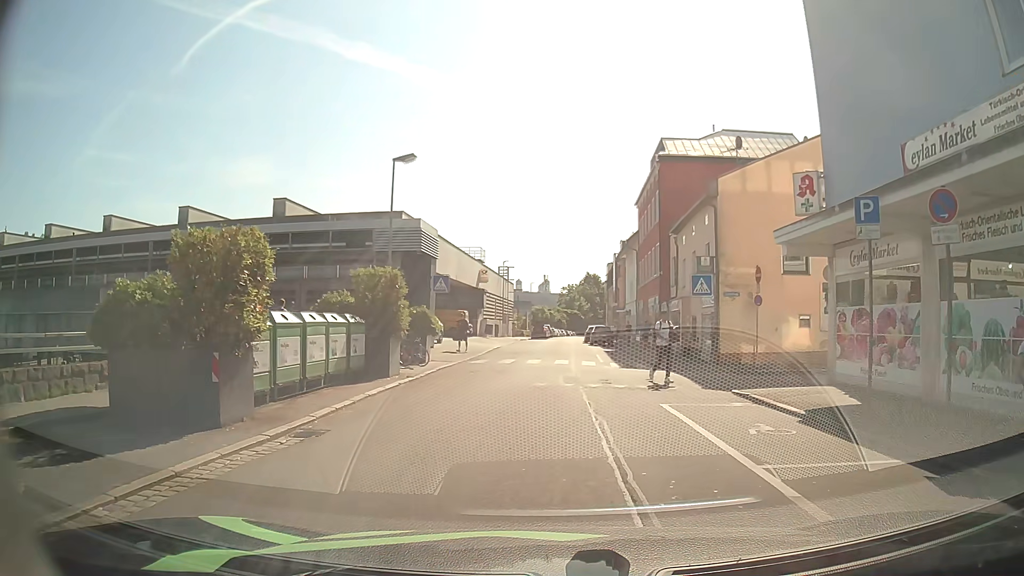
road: residential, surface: asphalt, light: Day
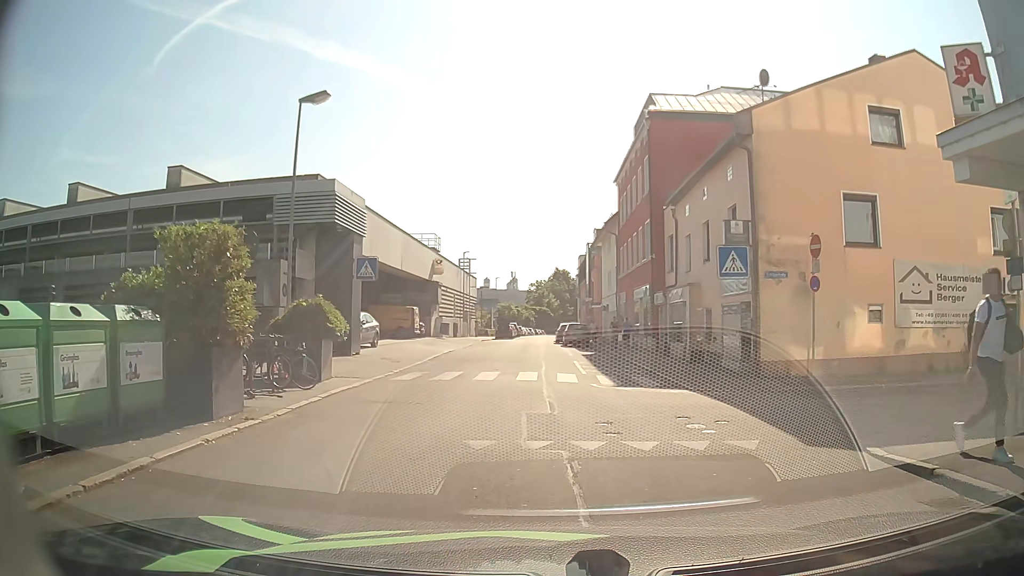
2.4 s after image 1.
(0.0, +7.8) m; +1°
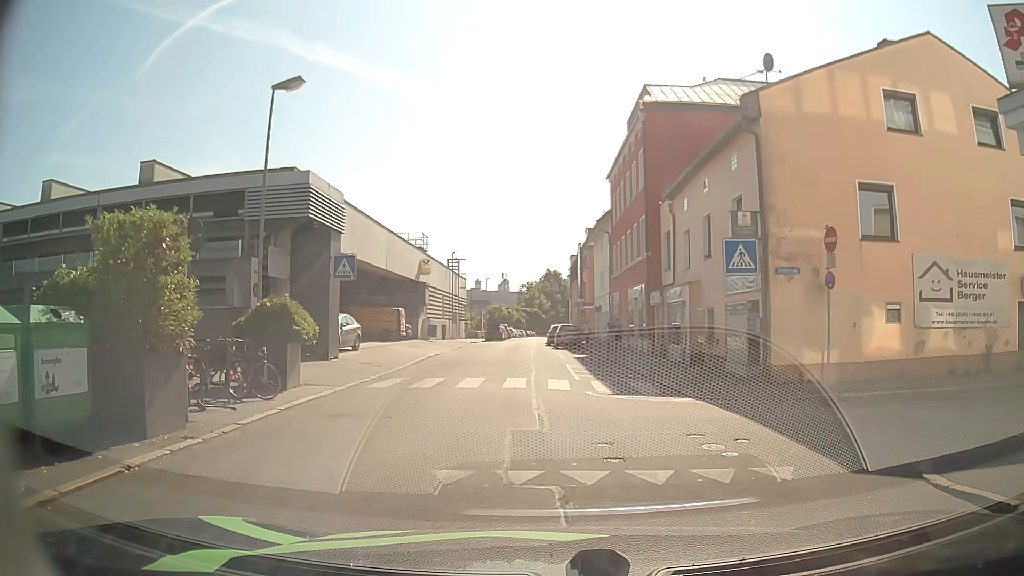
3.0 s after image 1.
(0.0, +1.5) m; +1°
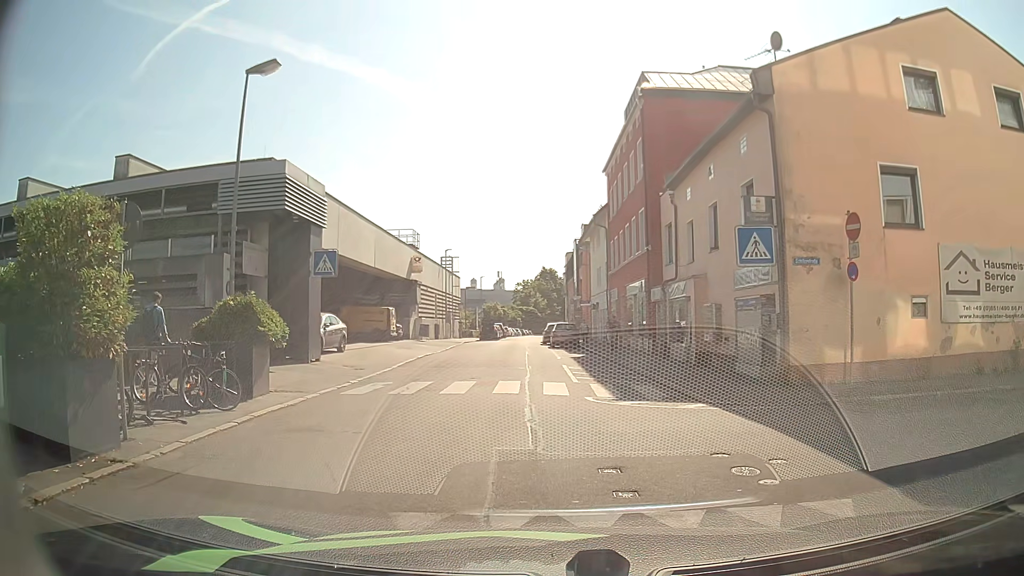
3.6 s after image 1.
(0.0, +1.5) m; 0°
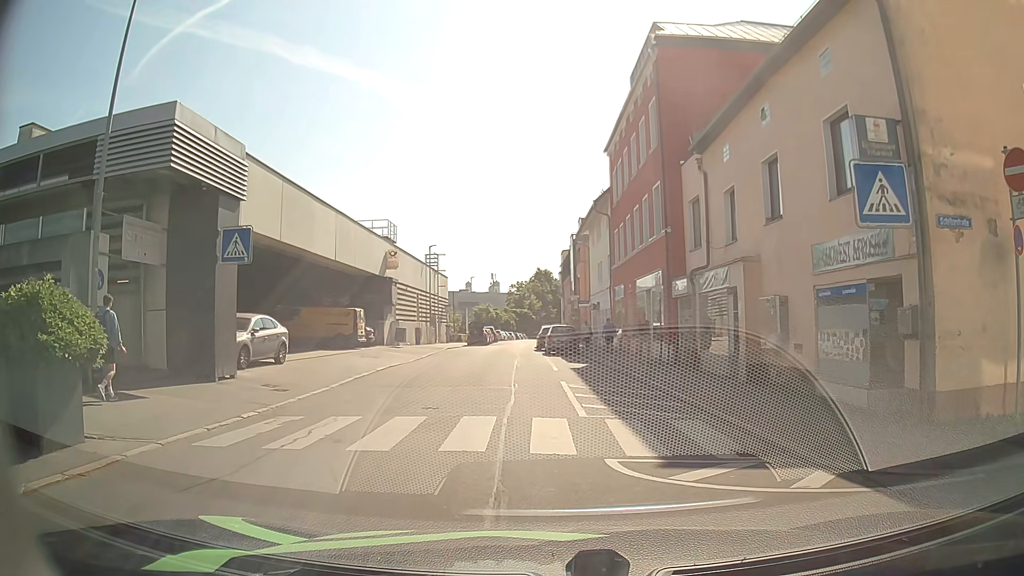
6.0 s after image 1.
(+0.1, +5.8) m; +1°
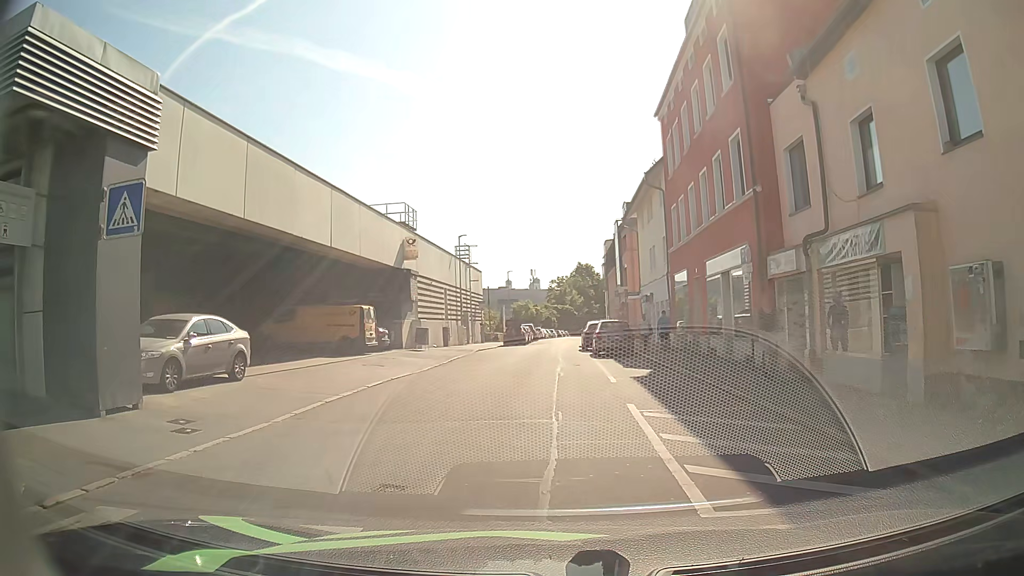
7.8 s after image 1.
(-0.2, +6.0) m; -3°
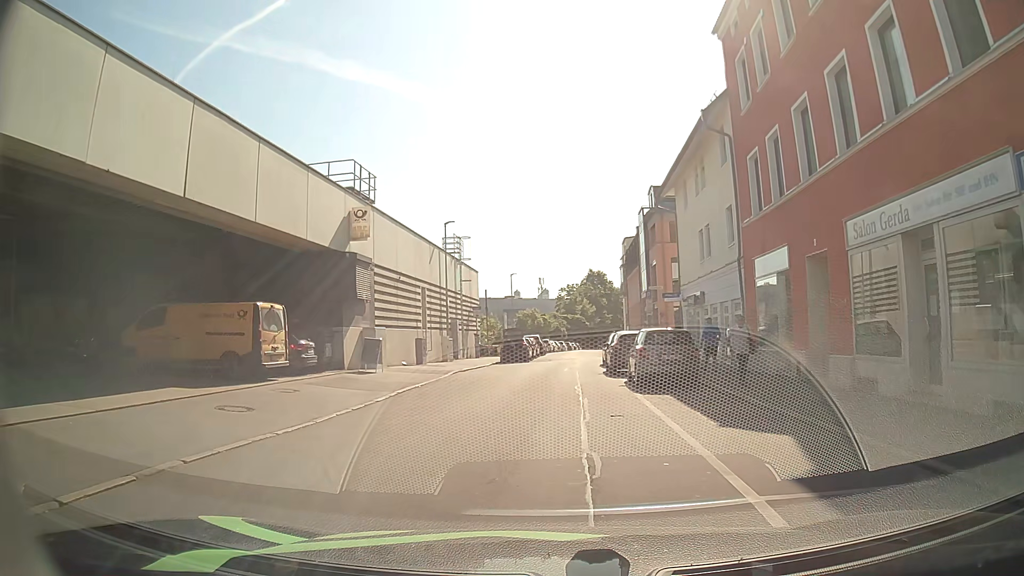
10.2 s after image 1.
(-0.1, +11.1) m; -2°
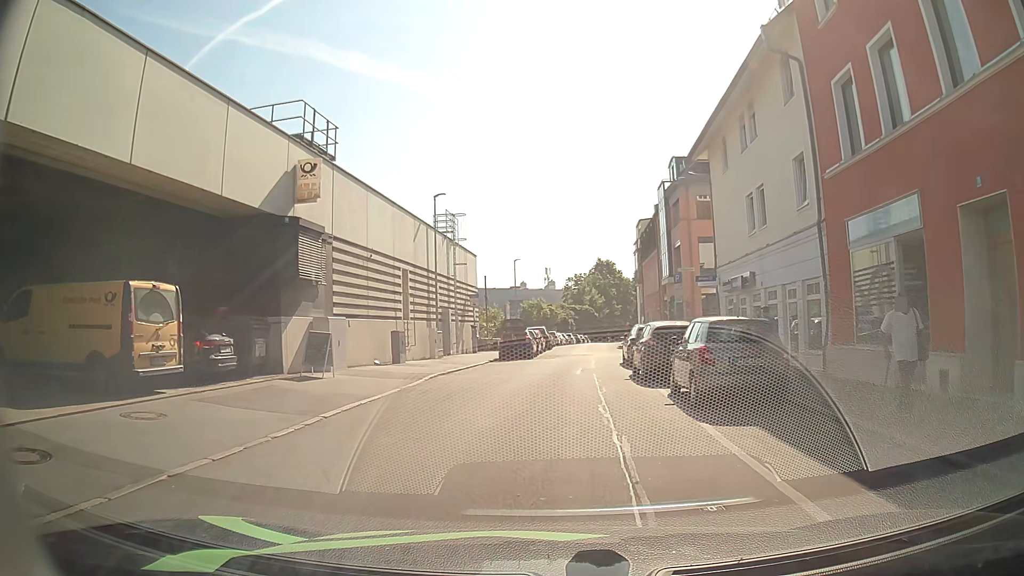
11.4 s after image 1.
(0.0, +6.1) m; -1°
